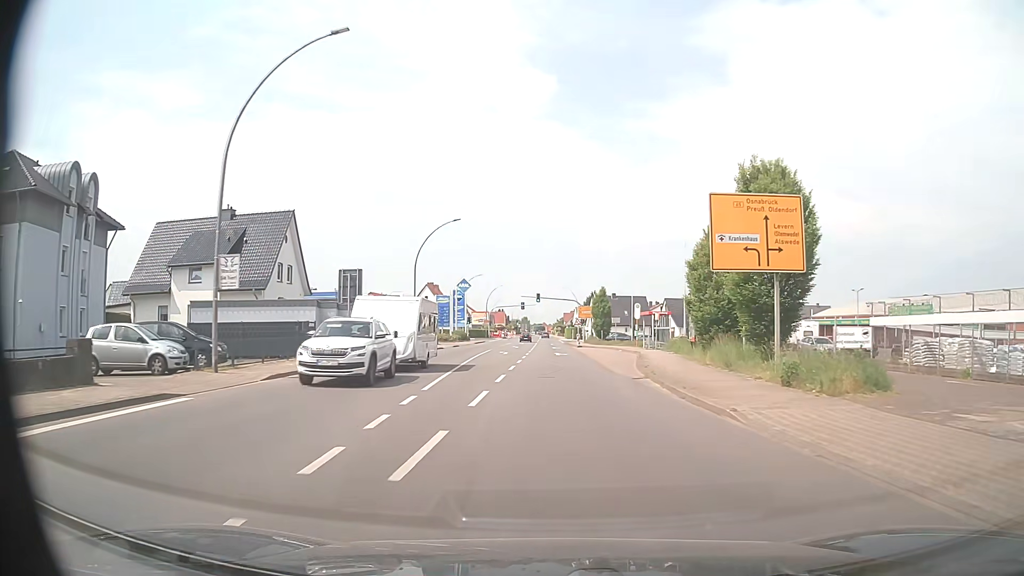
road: primary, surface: asphalt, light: Day
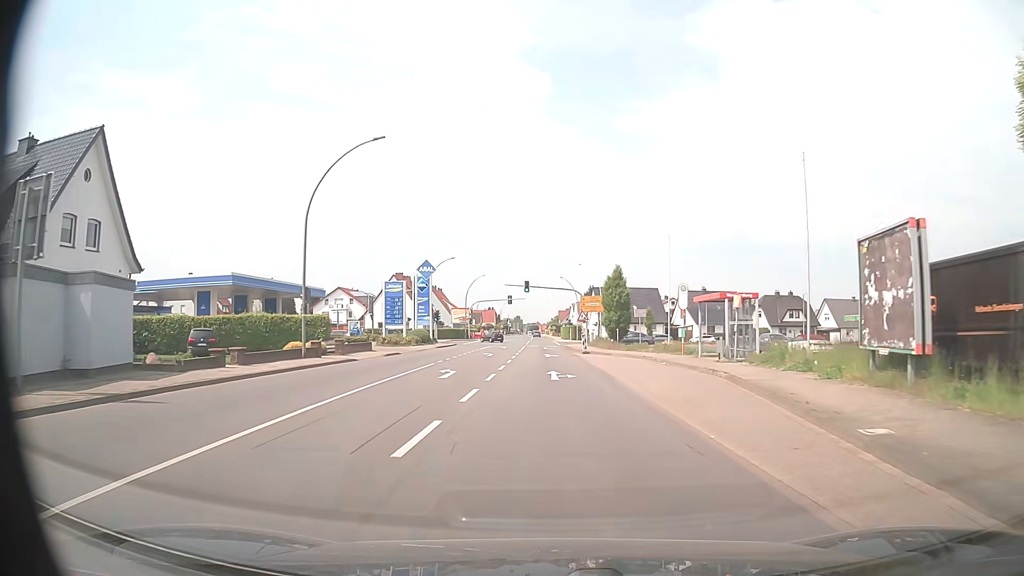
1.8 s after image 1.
(+0.3, +22.8) m; +1°
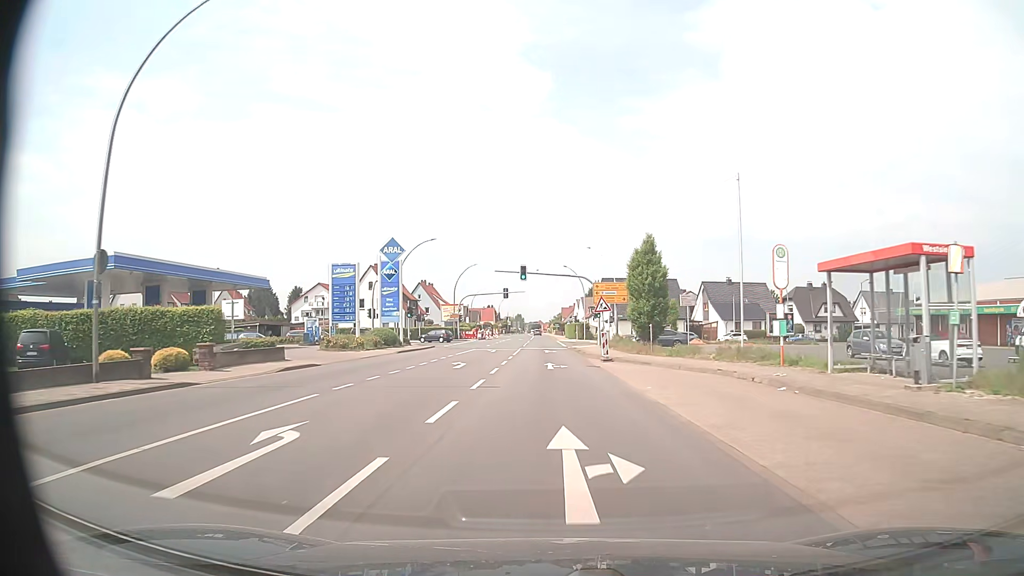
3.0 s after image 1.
(0.0, +15.3) m; 0°
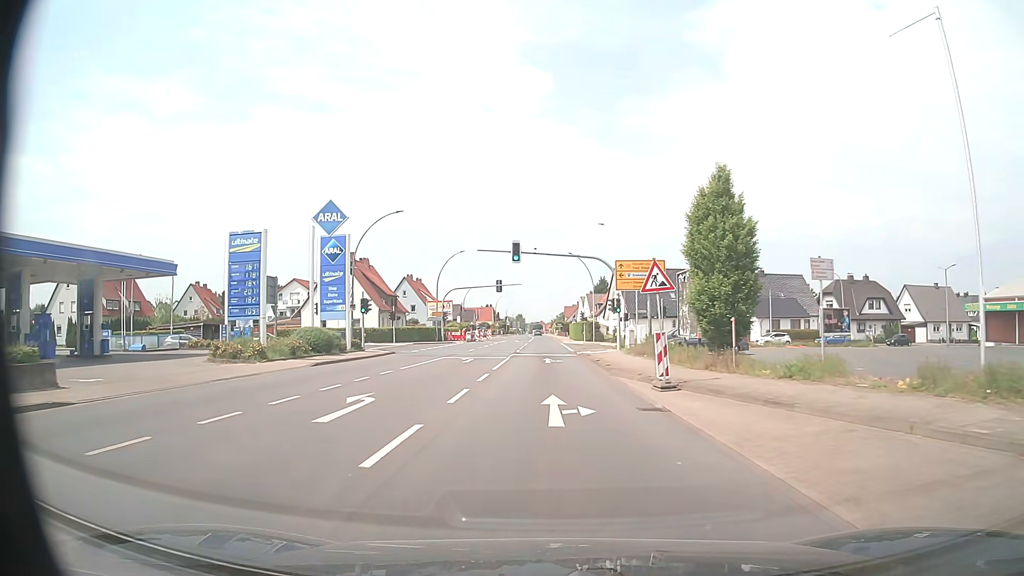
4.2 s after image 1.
(0.0, +15.3) m; 0°
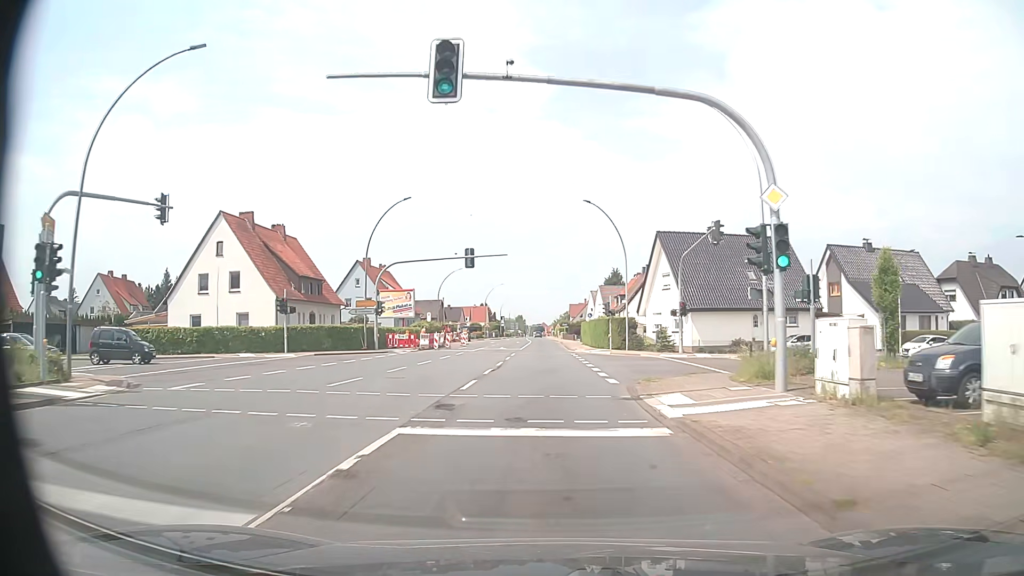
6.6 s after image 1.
(-0.1, +30.6) m; 0°
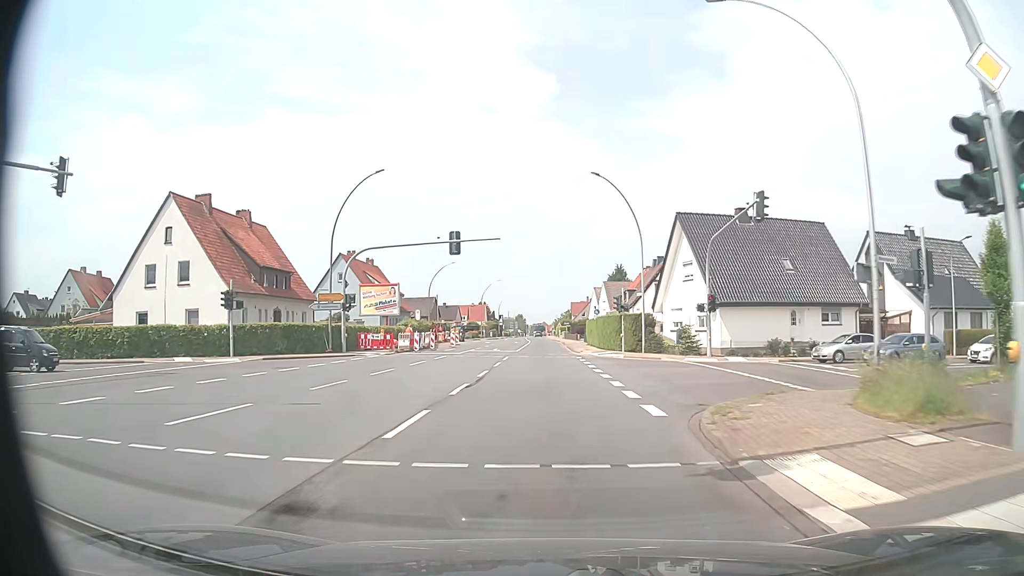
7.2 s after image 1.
(0.0, +7.6) m; 0°
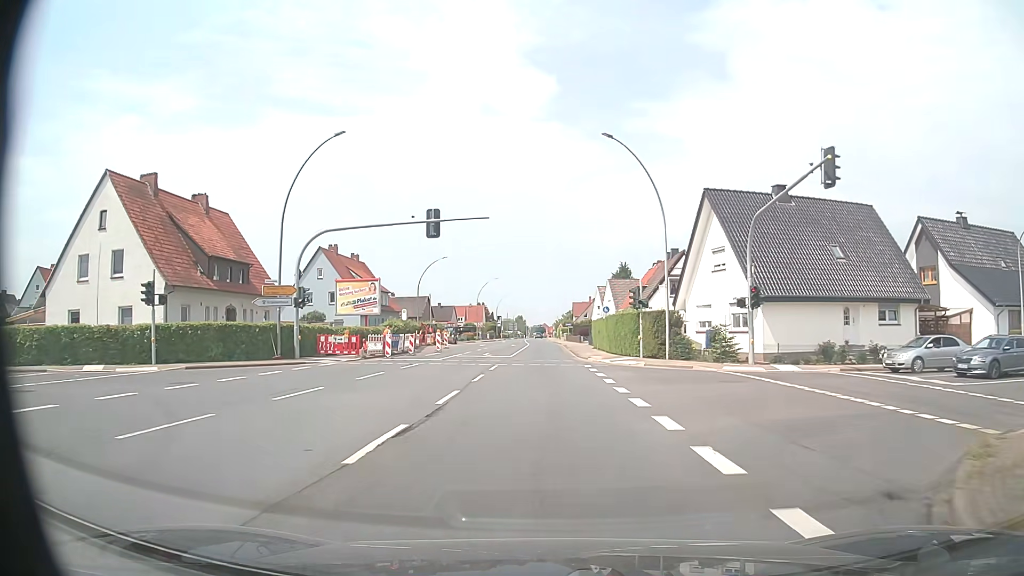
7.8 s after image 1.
(0.0, +7.6) m; +1°
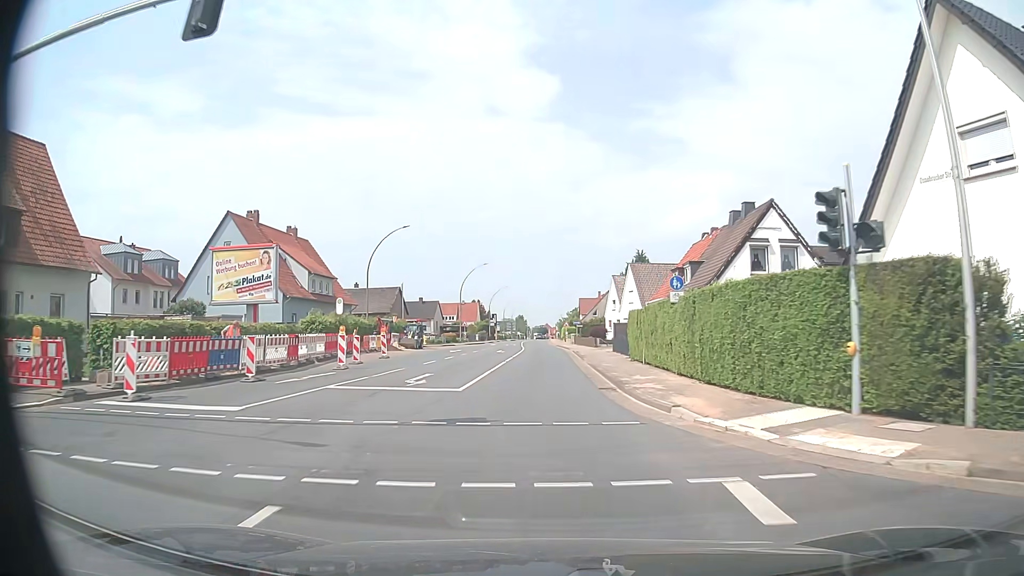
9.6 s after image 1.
(-0.2, +22.8) m; -1°
(0, +10) (0, +20) (0, +30) (0, +40) (0, +50) (-1, +60) (-1, +70) (-2, +80) (-2, +90) (-2, +100) m
